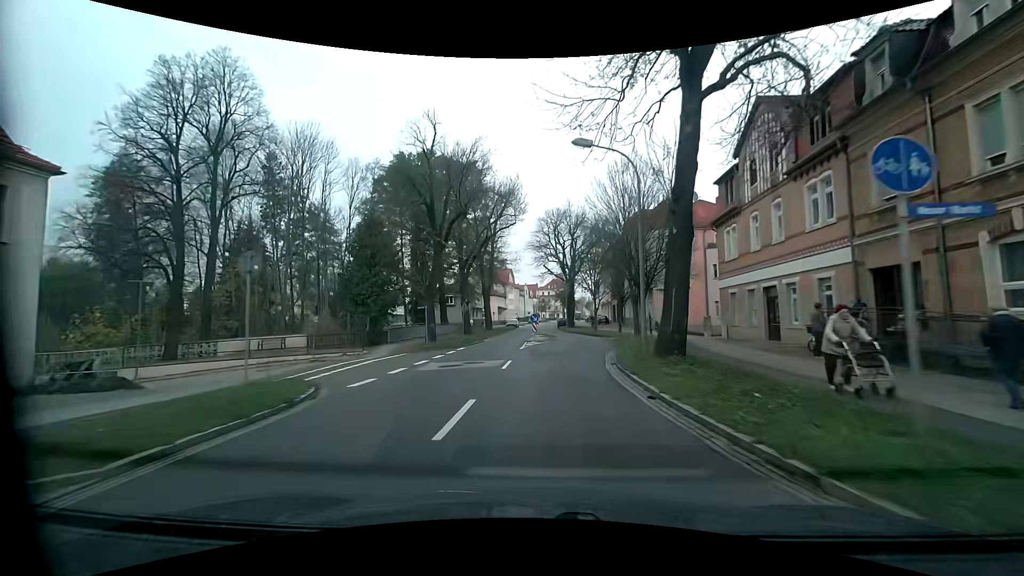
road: primary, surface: asphalt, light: Day
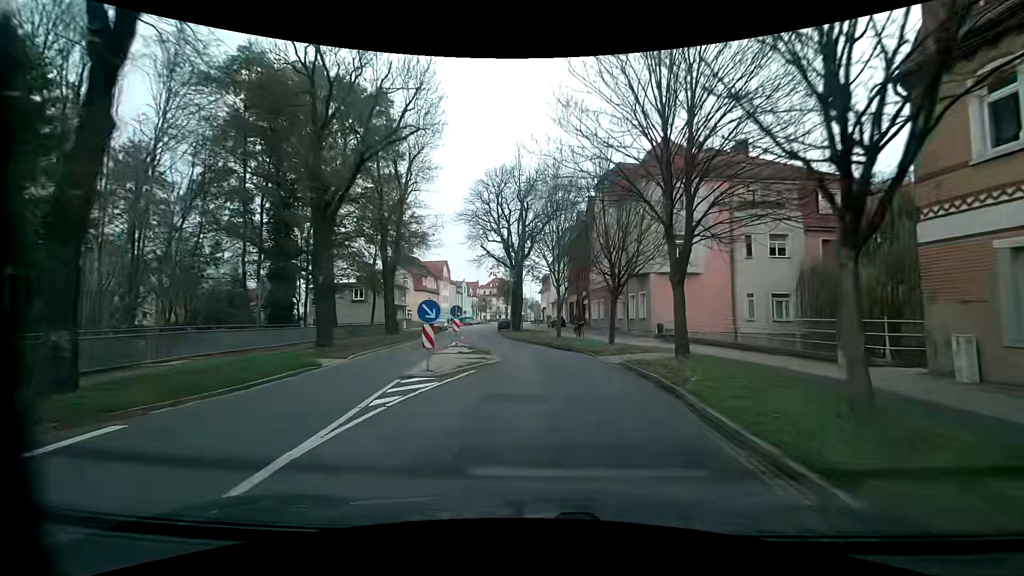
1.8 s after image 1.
(+1.1, +20.8) m; +7°
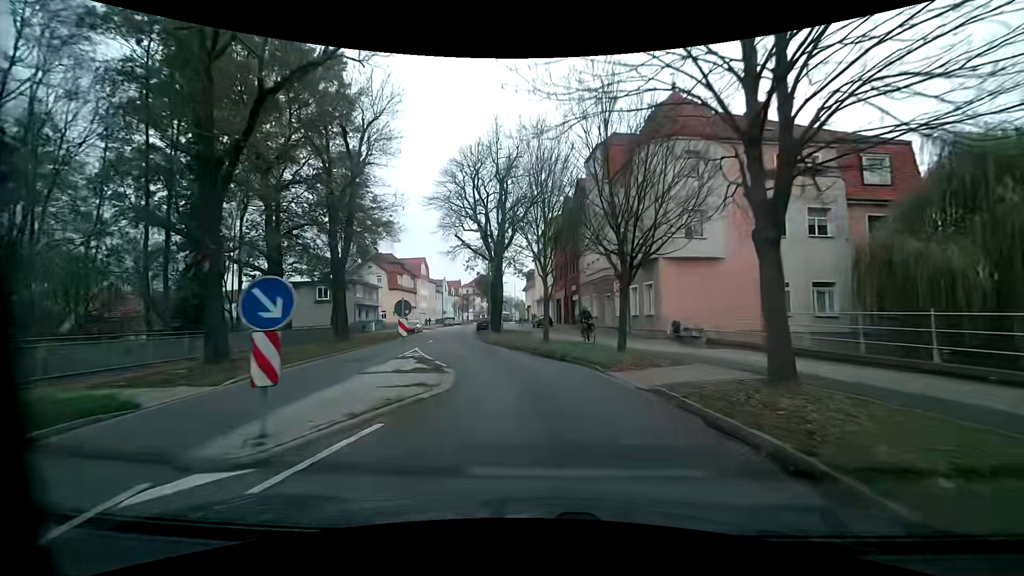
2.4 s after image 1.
(+0.1, +6.7) m; +1°
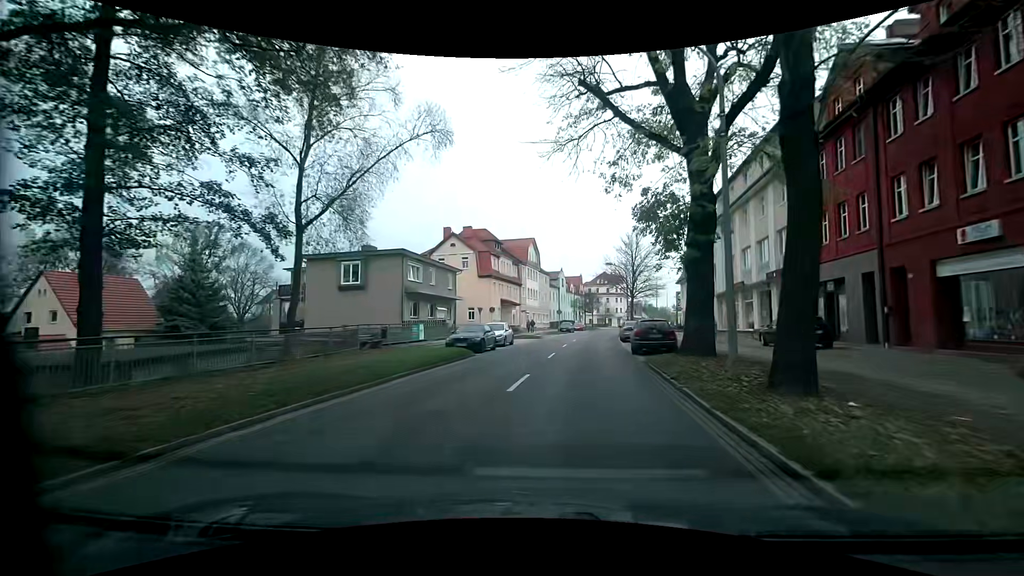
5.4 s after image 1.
(-4.9, +30.9) m; -13°
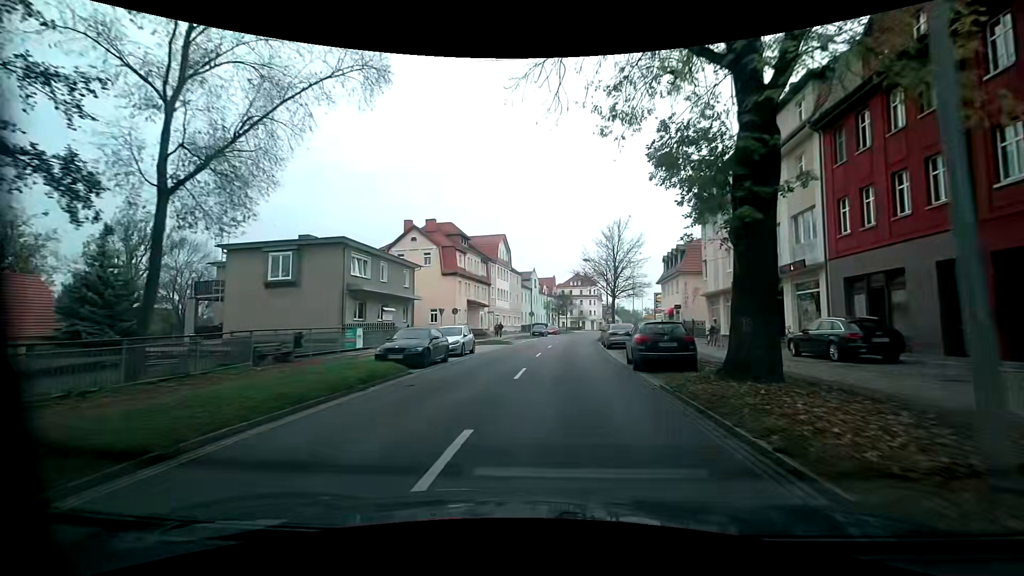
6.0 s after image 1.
(+0.2, +6.3) m; +3°
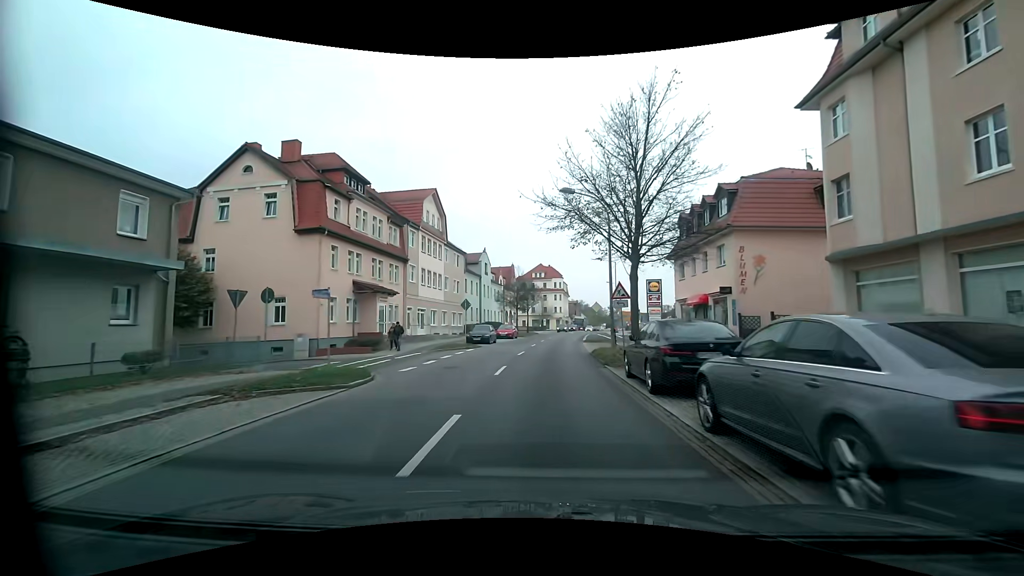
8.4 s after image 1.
(+1.1, +25.6) m; +3°
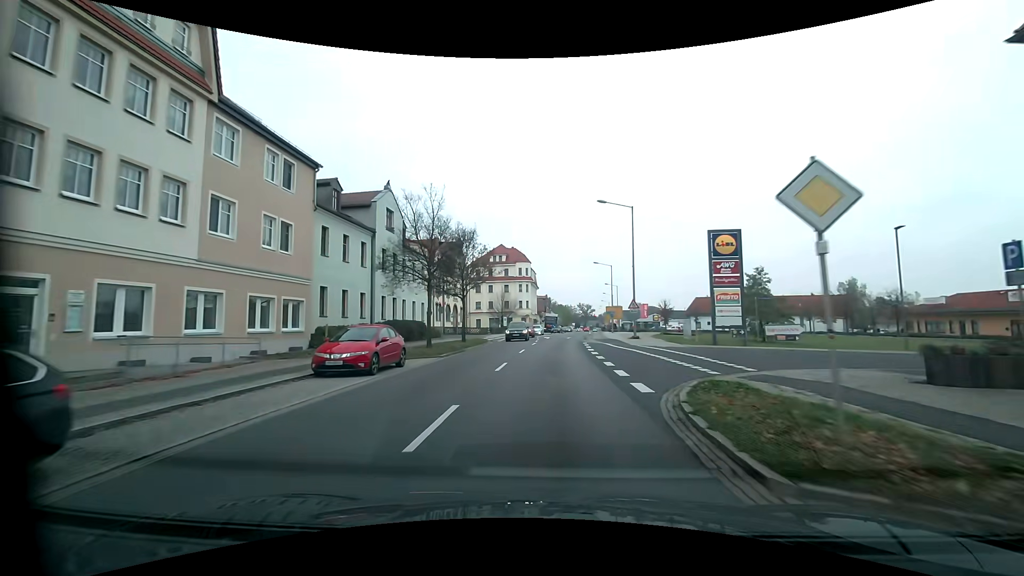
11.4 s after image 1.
(+1.4, +35.1) m; +4°
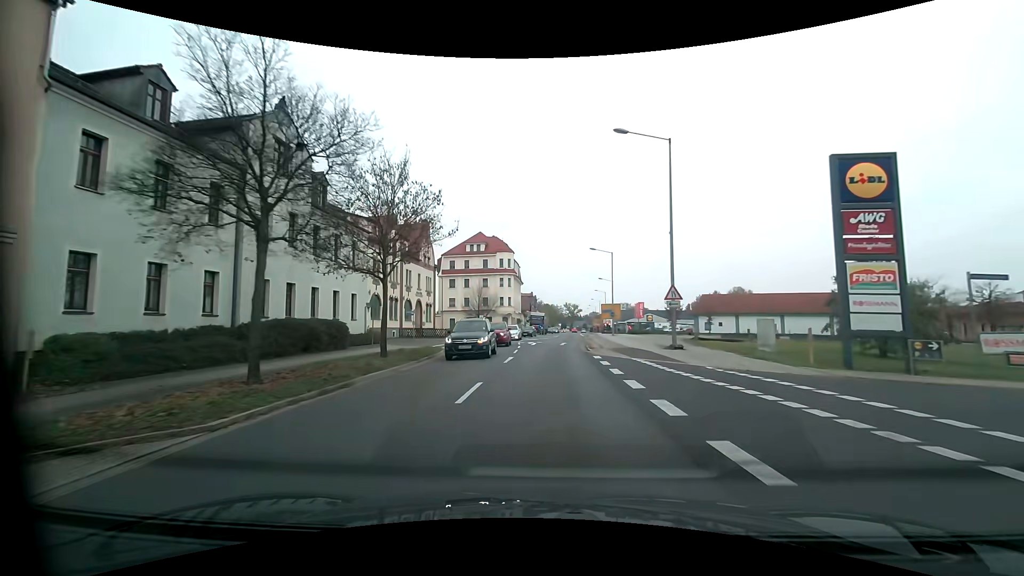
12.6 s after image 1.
(+0.2, +14.8) m; +1°
(0, +10) (+1, +20) (+1, +30) (+2, +40) (+3, +50) (+4, +60) (+5, +70) (+6, +80) (+7, +90) (+7, +100) m
